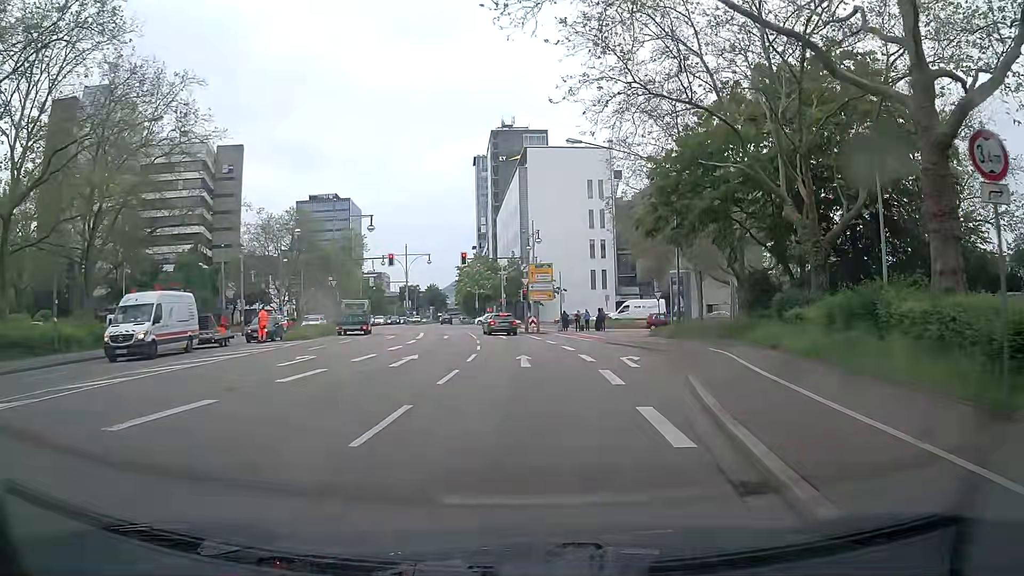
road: secondary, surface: asphalt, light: Day
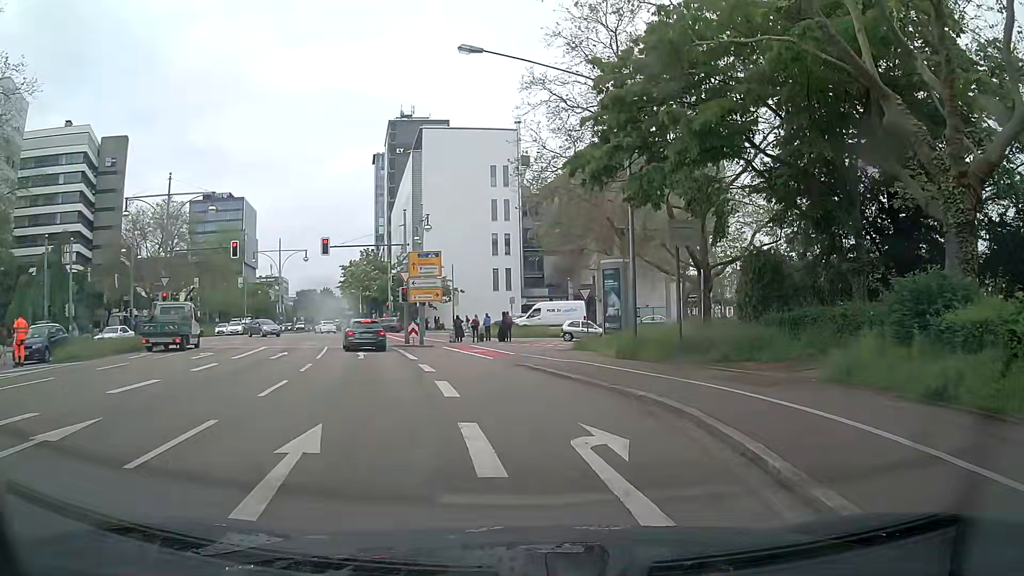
(+0.8, +12.8) m; +7°
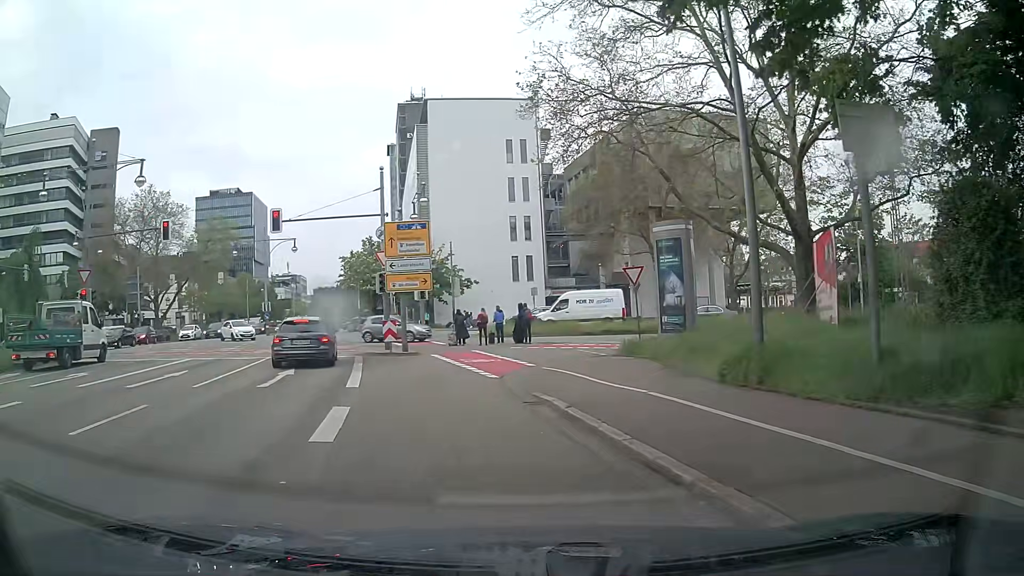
(+0.1, +10.4) m; -1°
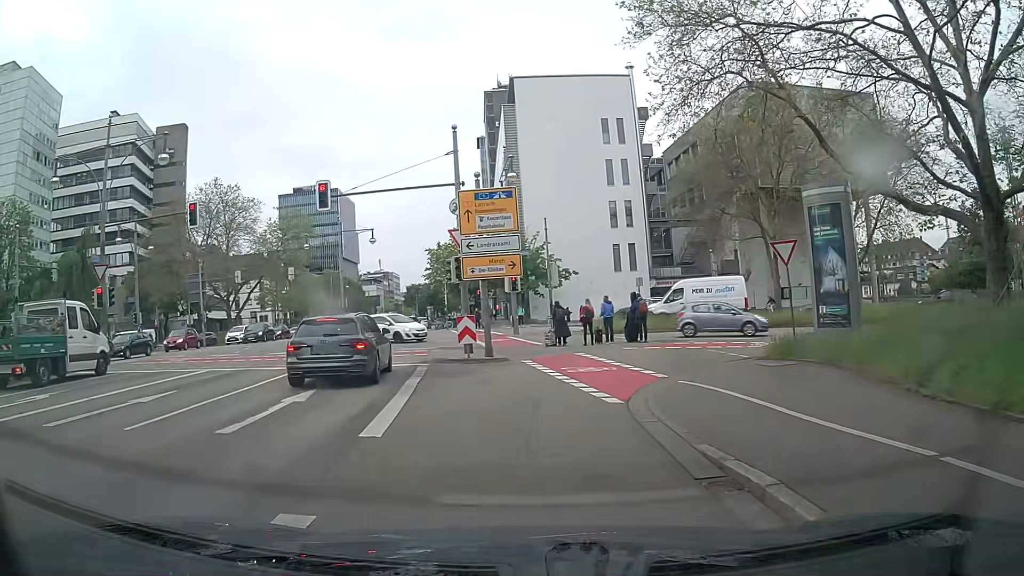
(-0.4, +6.0) m; -9°
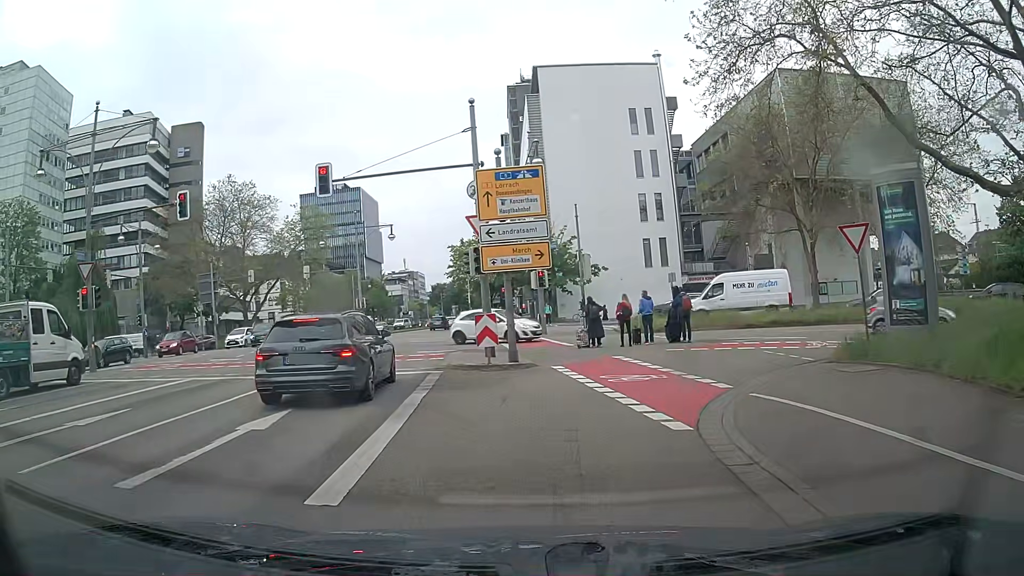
(0.0, +2.8) m; -1°
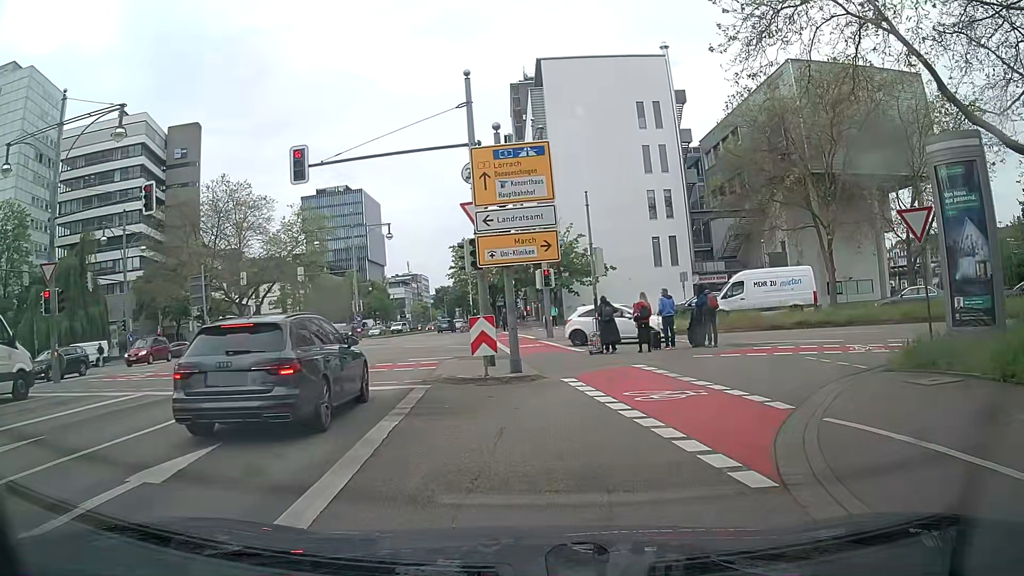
(0.0, +2.7) m; 0°
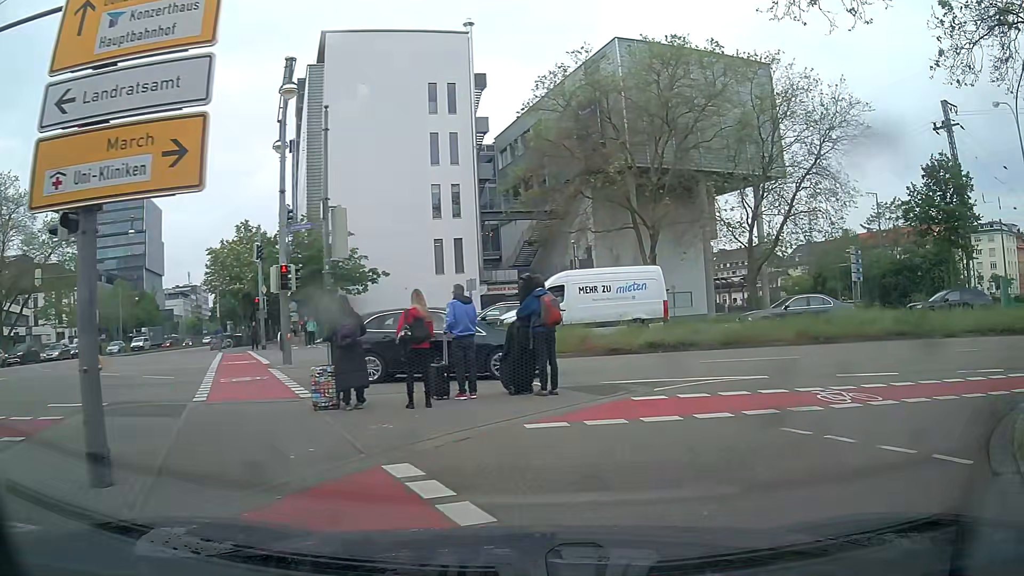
(+0.9, +9.4) m; +18°
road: secondary_link
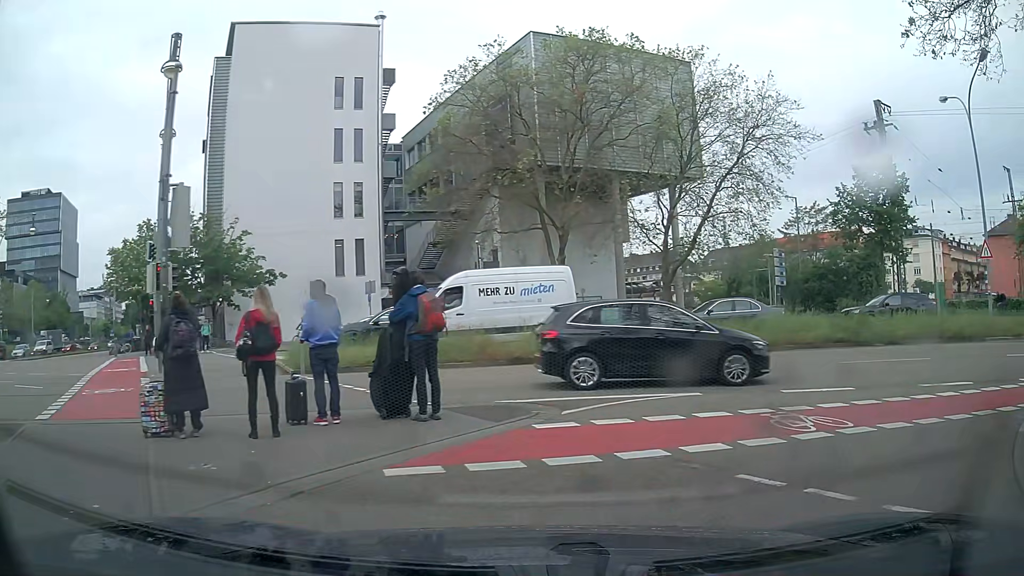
(+0.2, +2.2) m; +7°
(+3, +9) (+12, +14) (+21, +13) (+29, +7) (+35, -1) (+40, -10) (+45, -18) (+50, -27) (+55, -36) (+60, -45) m
